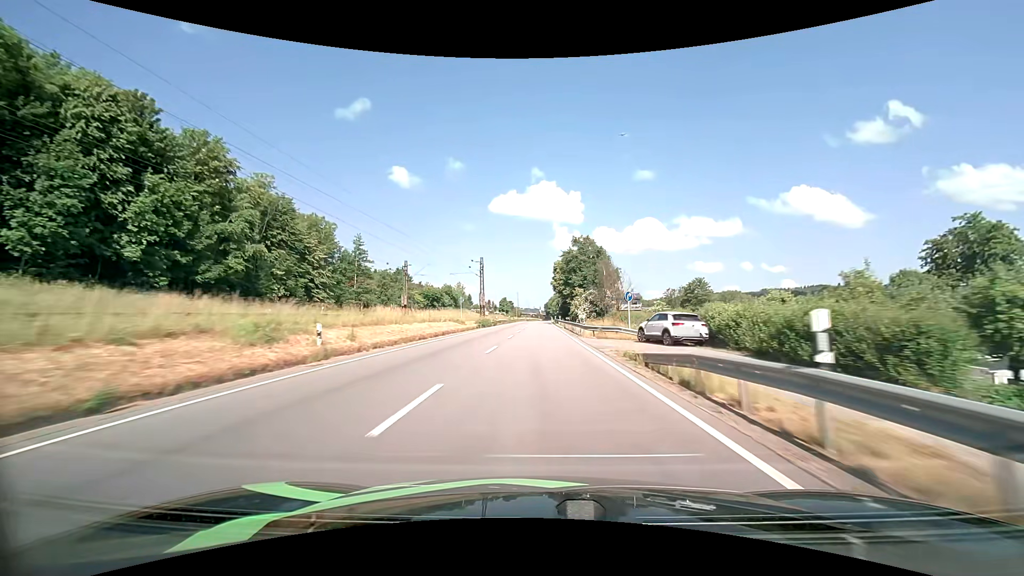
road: primary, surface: asphalt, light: Day
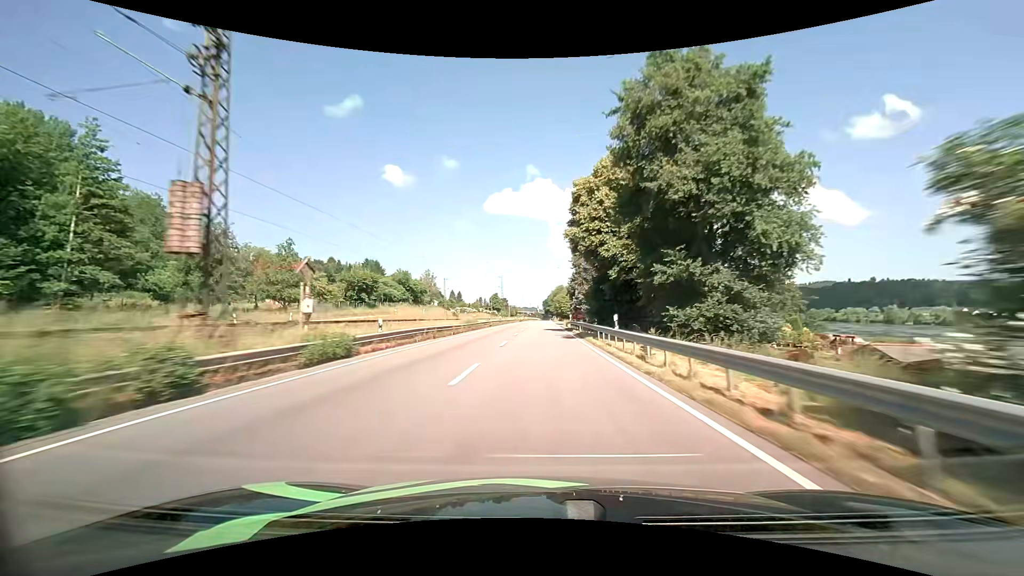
(+0.1, +57.1) m; 0°
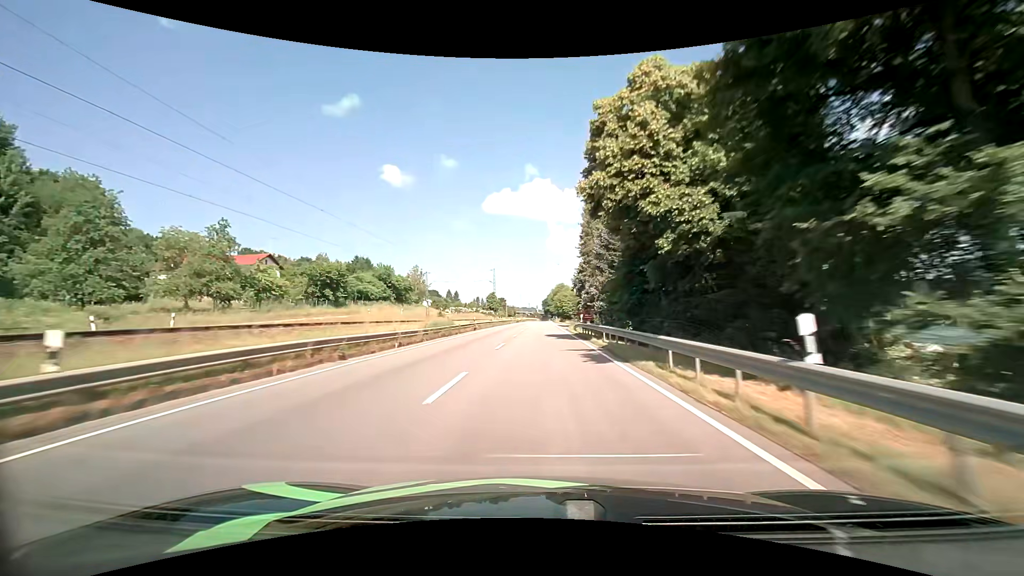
(0.0, +14.4) m; 0°
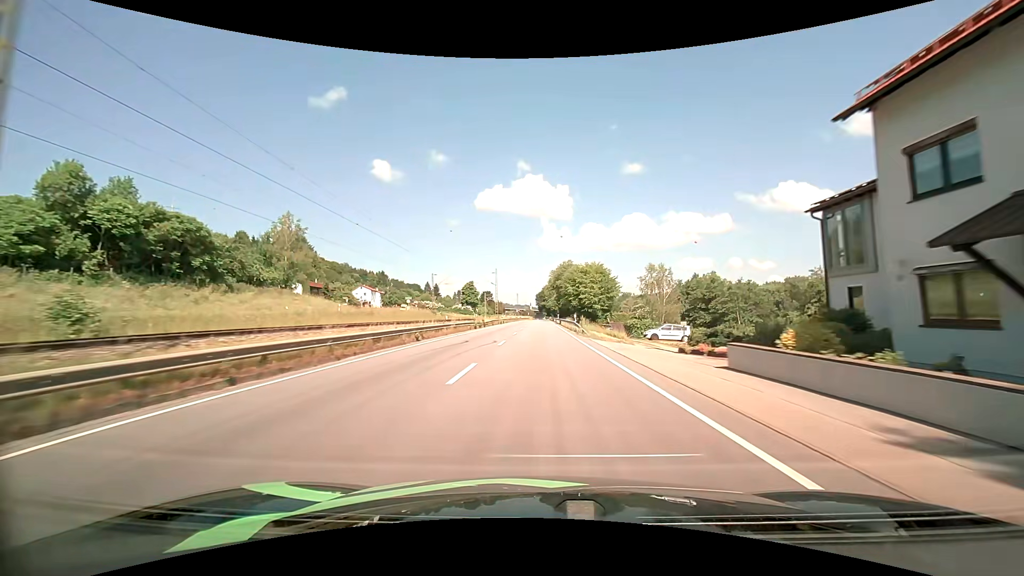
(+0.1, +71.5) m; 0°
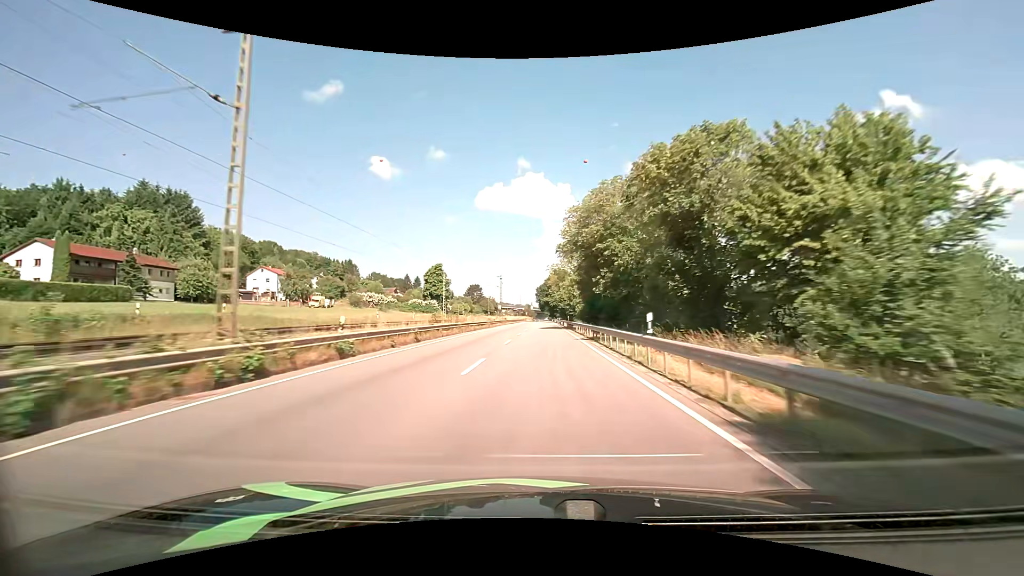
(+0.6, +71.8) m; 0°
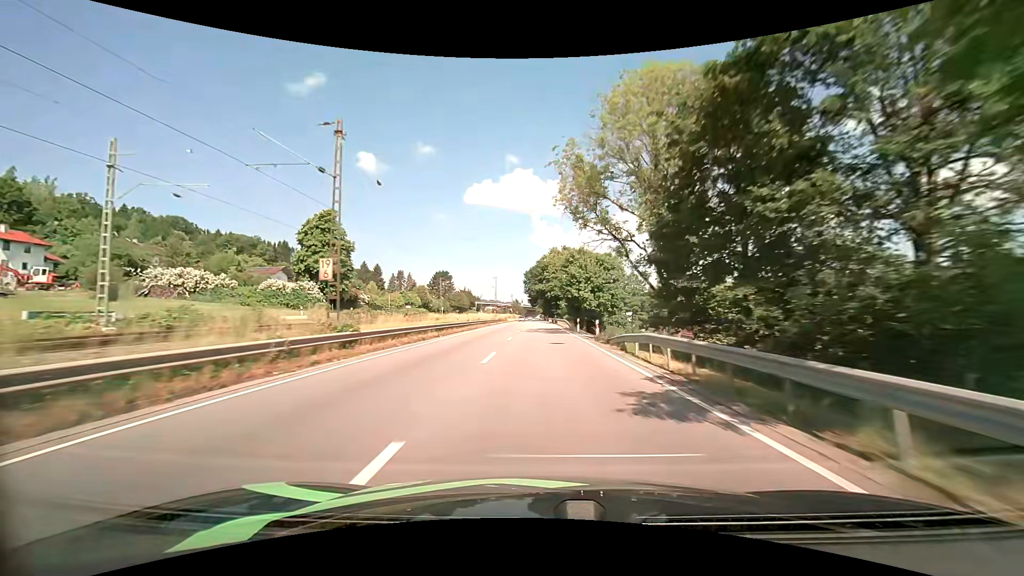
(+0.7, +71.4) m; +1°
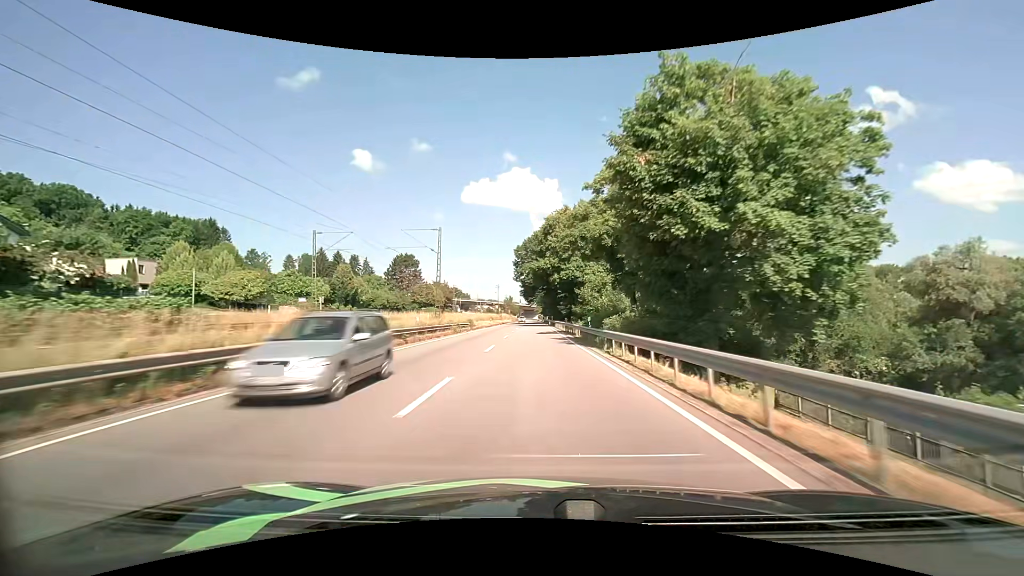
(0.0, +55.7) m; 0°
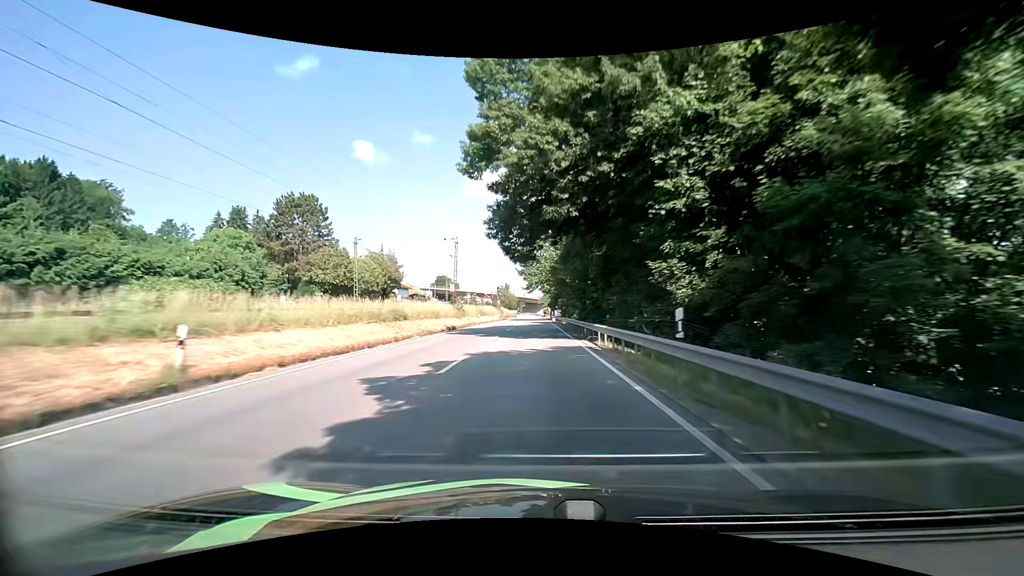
(-0.4, +69.0) m; 0°
(0, +10) (0, +20) (0, +30) (0, +40) (0, +50) (0, +60) (0, +70) (0, +80) (0, +90) (0, +100) m
